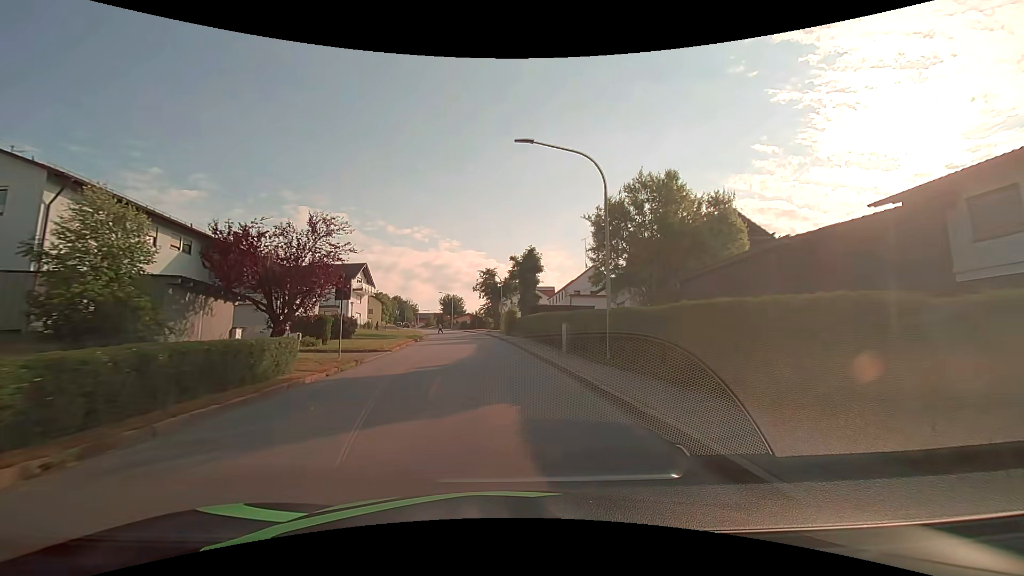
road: tertiary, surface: asphalt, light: Day
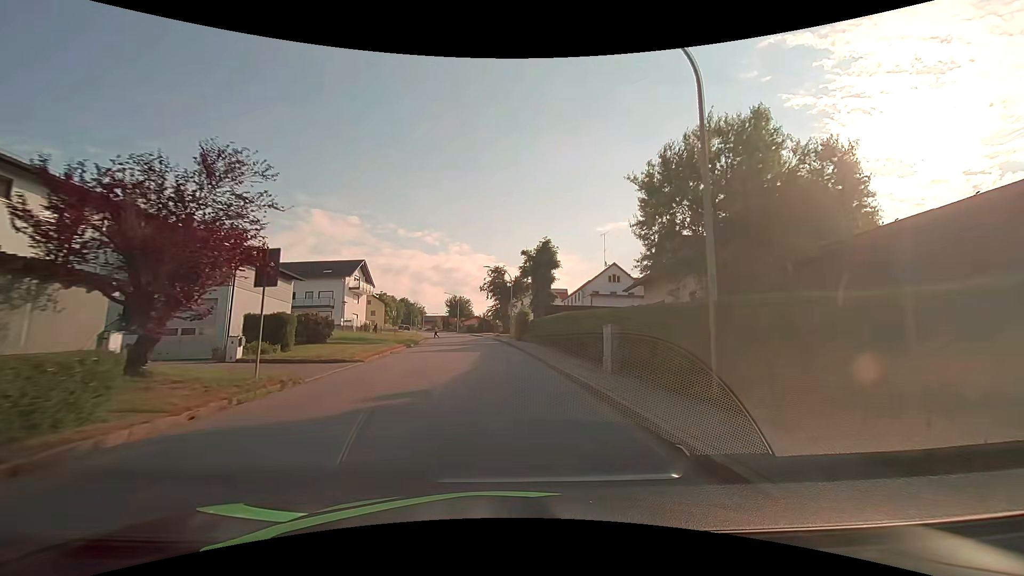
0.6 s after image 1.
(0.0, +7.1) m; -1°
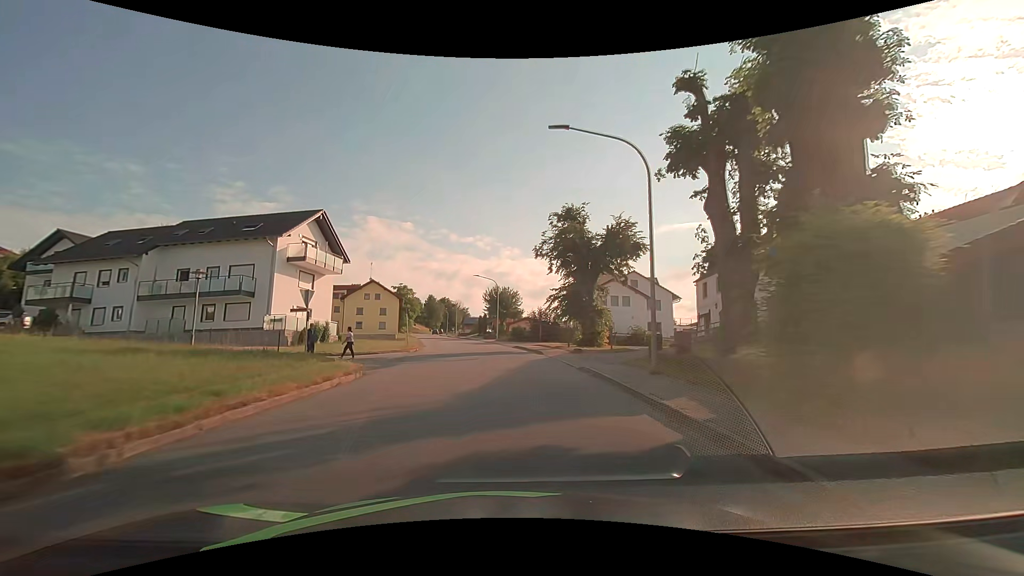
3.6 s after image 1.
(-1.7, +36.3) m; -6°
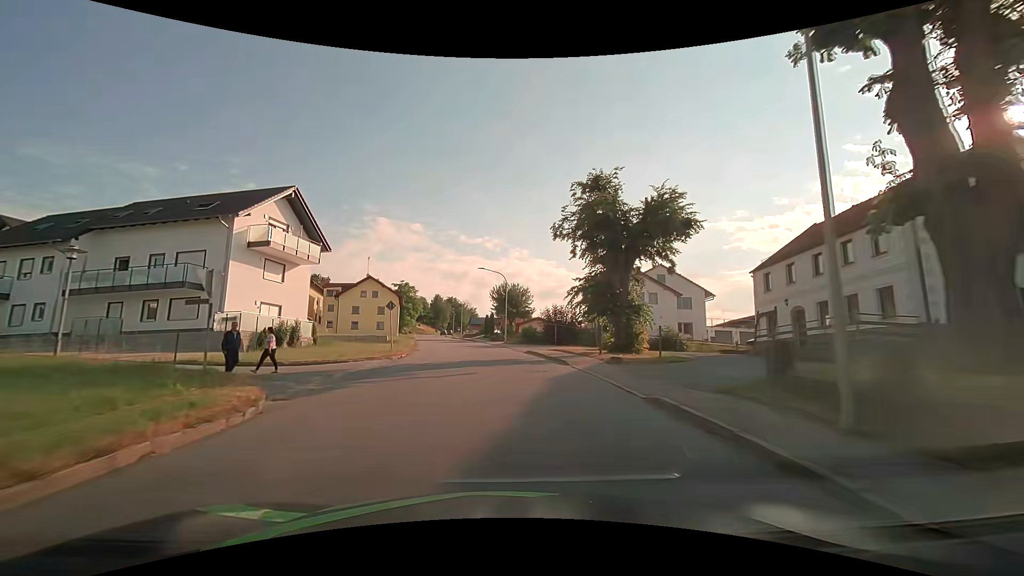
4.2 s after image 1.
(0.0, +7.4) m; -1°
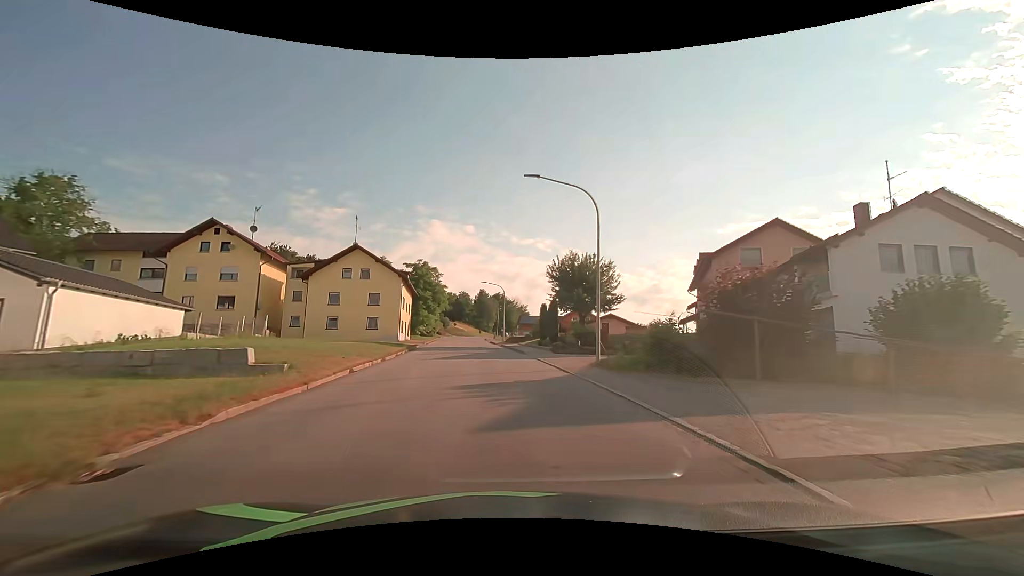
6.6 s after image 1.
(-1.3, +30.0) m; -5°
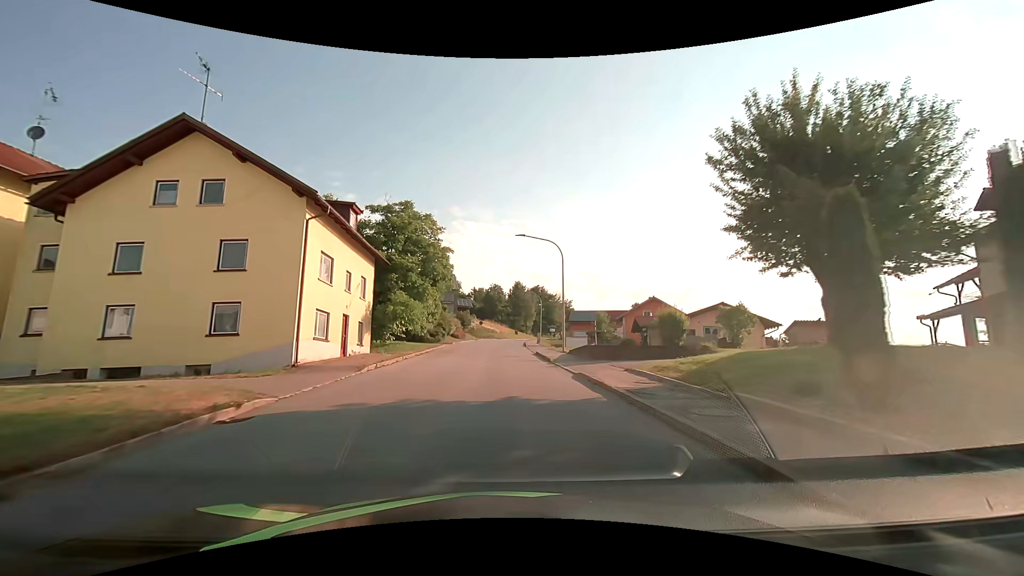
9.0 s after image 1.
(-1.5, +30.3) m; -4°
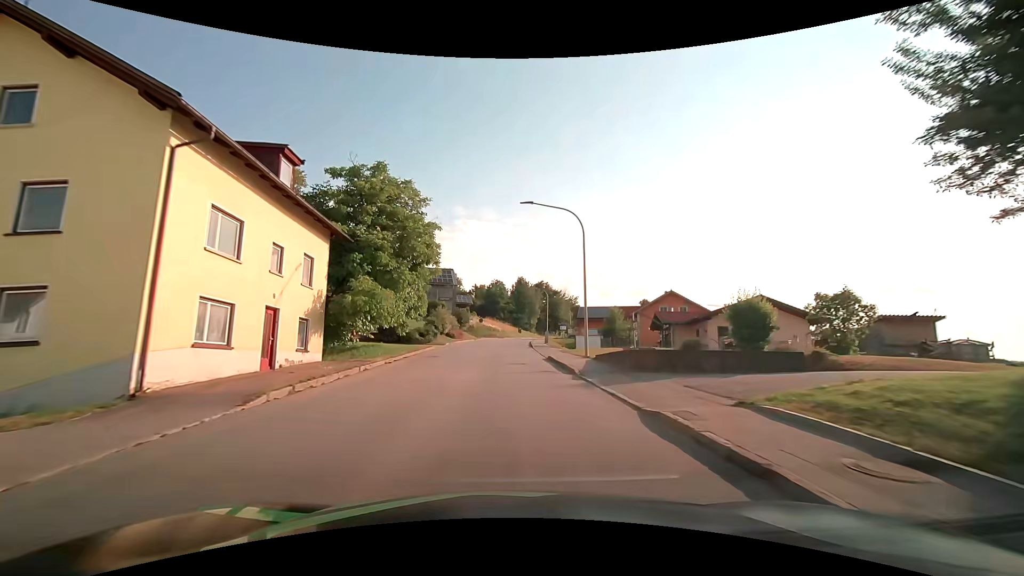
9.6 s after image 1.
(0.0, +7.6) m; 0°
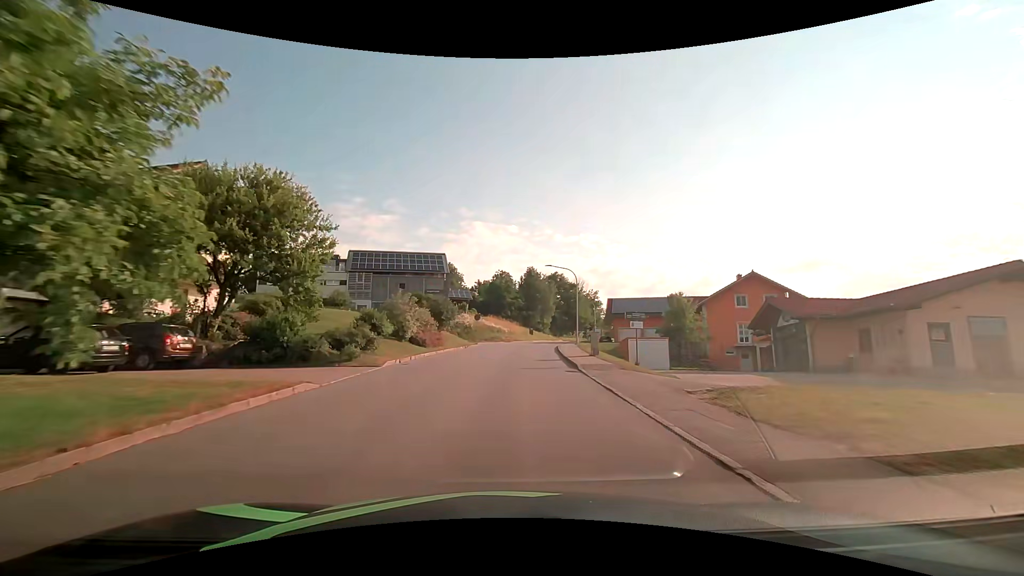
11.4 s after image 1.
(-0.3, +22.9) m; -1°
(0, +10) (0, +20) (+1, +30) (+2, +40) (+3, +50) (+4, +60) (+6, +70) (+9, +79) (+11, +89) (+14, +99) m
